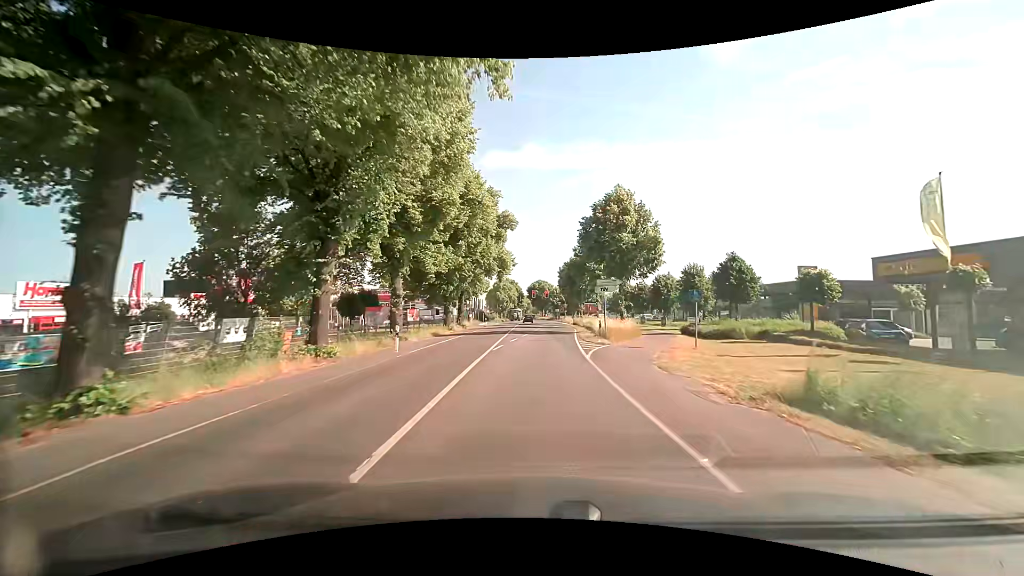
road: secondary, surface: asphalt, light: Day
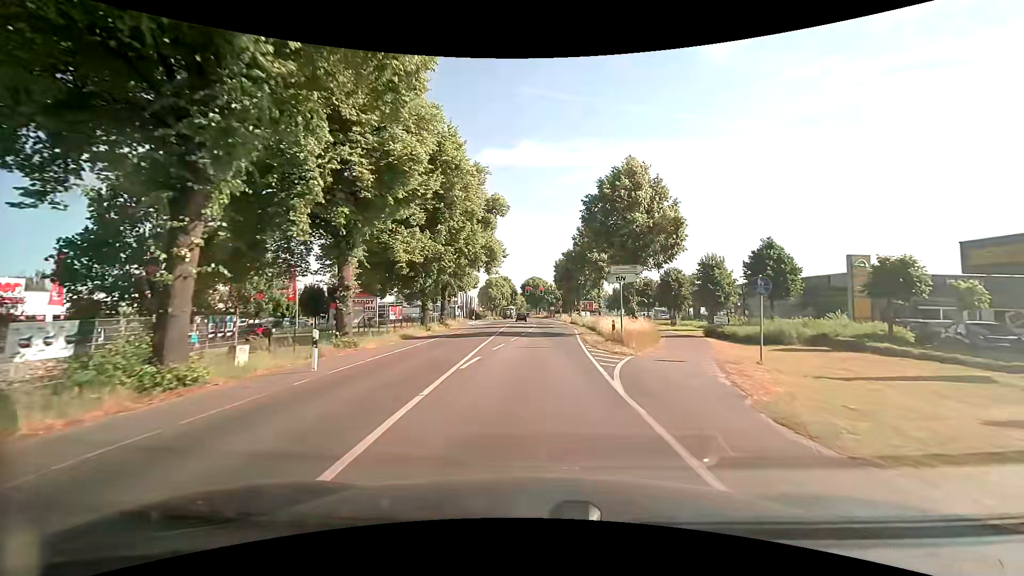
(+0.1, +6.9) m; +1°
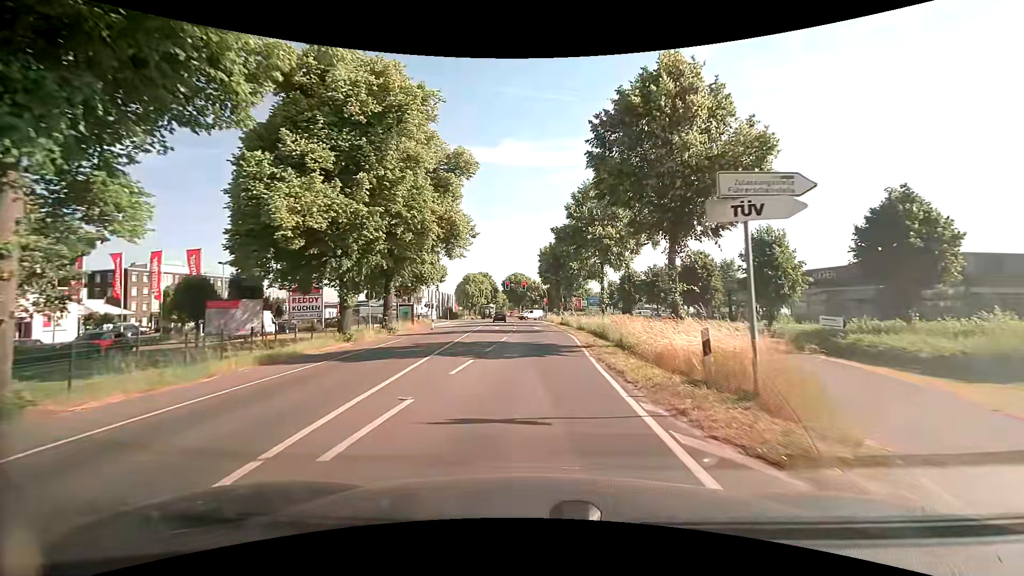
(+0.3, +13.4) m; +2°
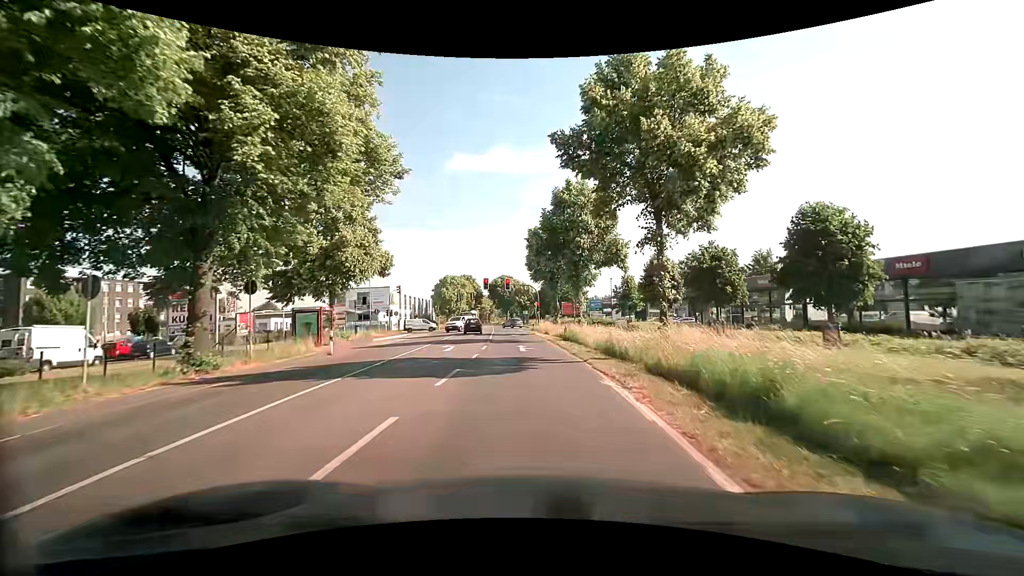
(+0.3, +18.8) m; +1°
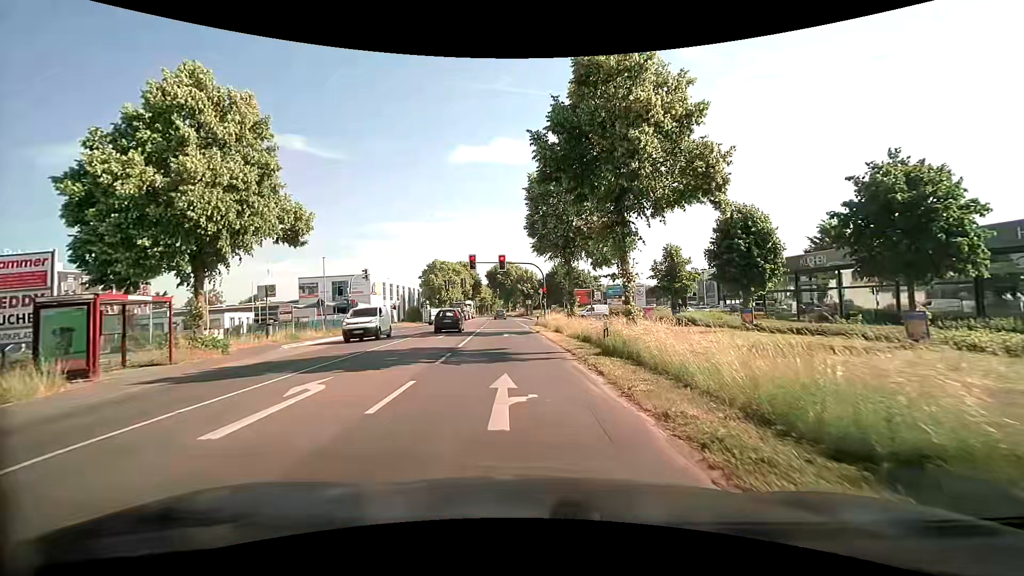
(+0.1, +15.2) m; -1°
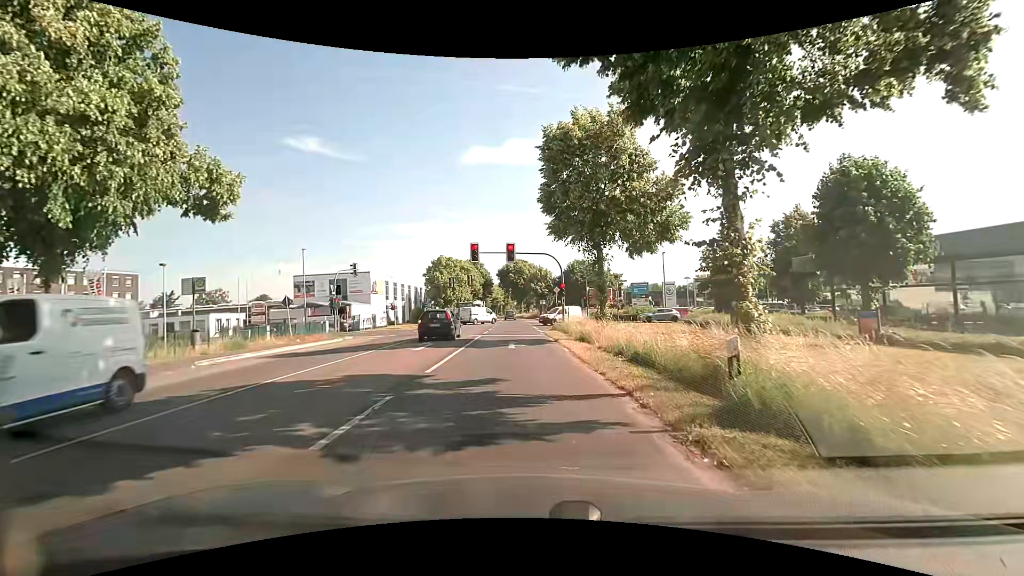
(0.0, +7.6) m; 0°
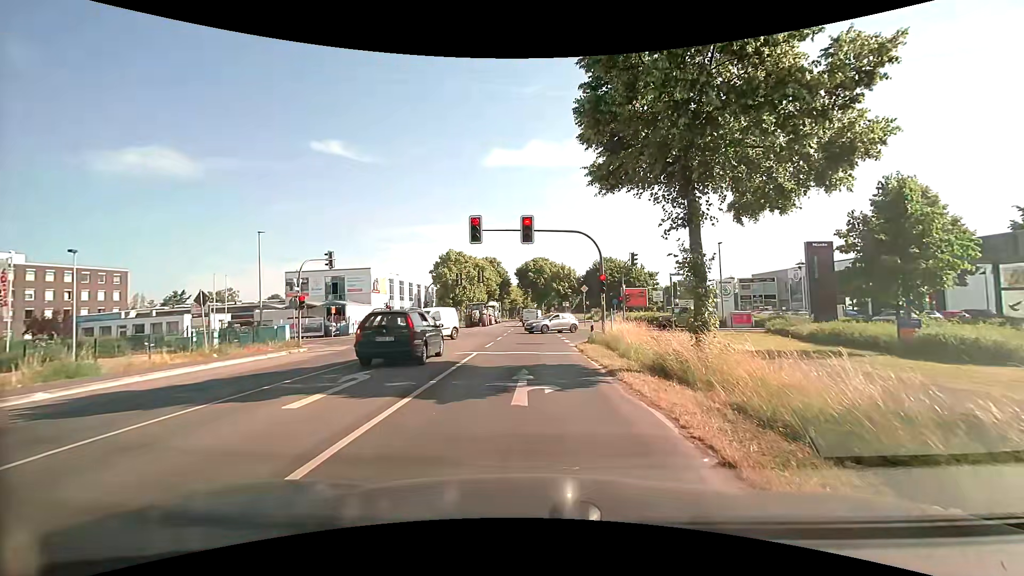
(-0.2, +10.4) m; -3°
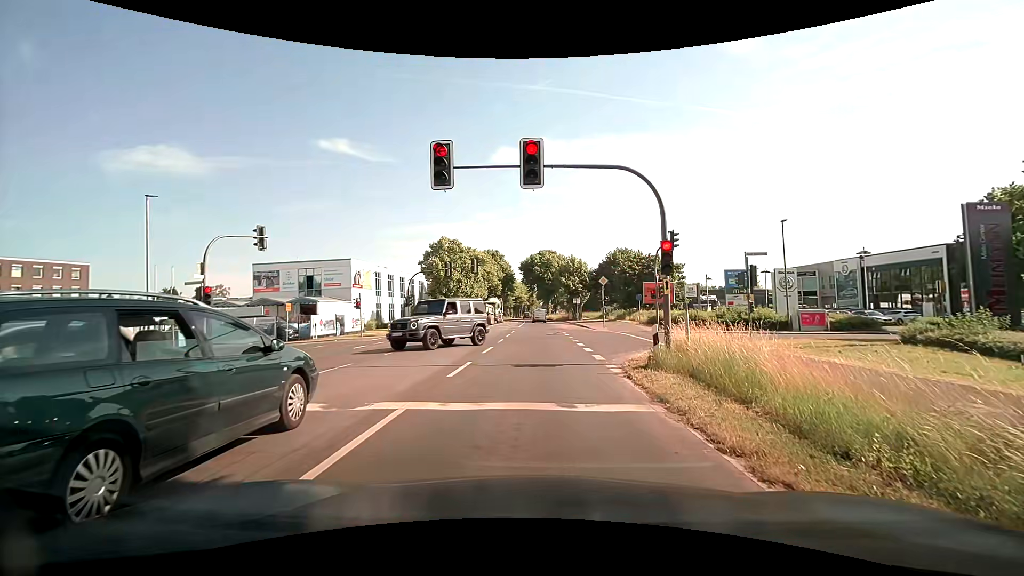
(0.0, +10.4) m; 0°
(0, +10) (+1, +20) (+7, +28) (+17, +30) (+27, +31) (+37, +32) (+47, +32) (+57, +32) (+67, +32) (+77, +31) m
